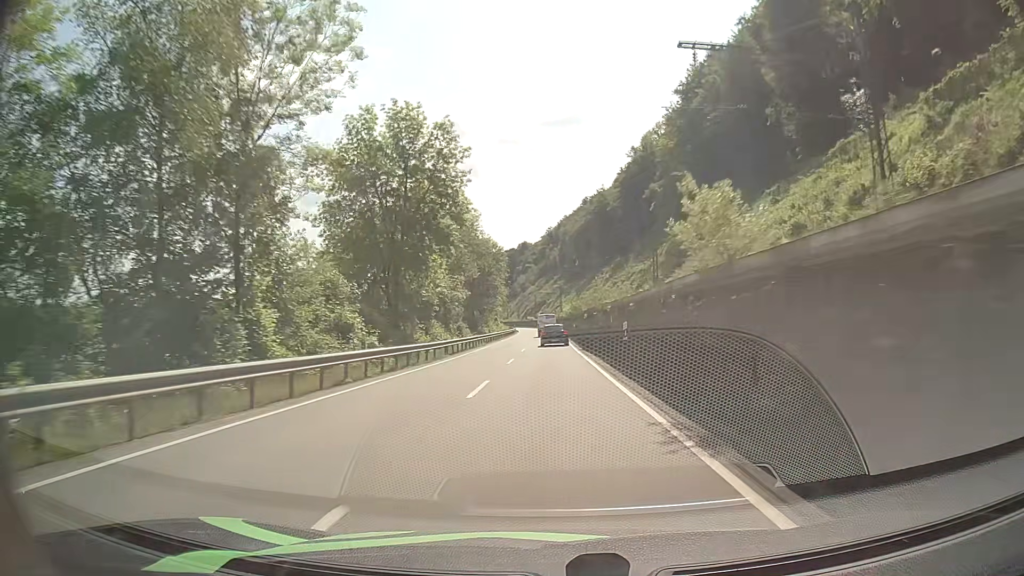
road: primary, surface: asphalt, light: Day
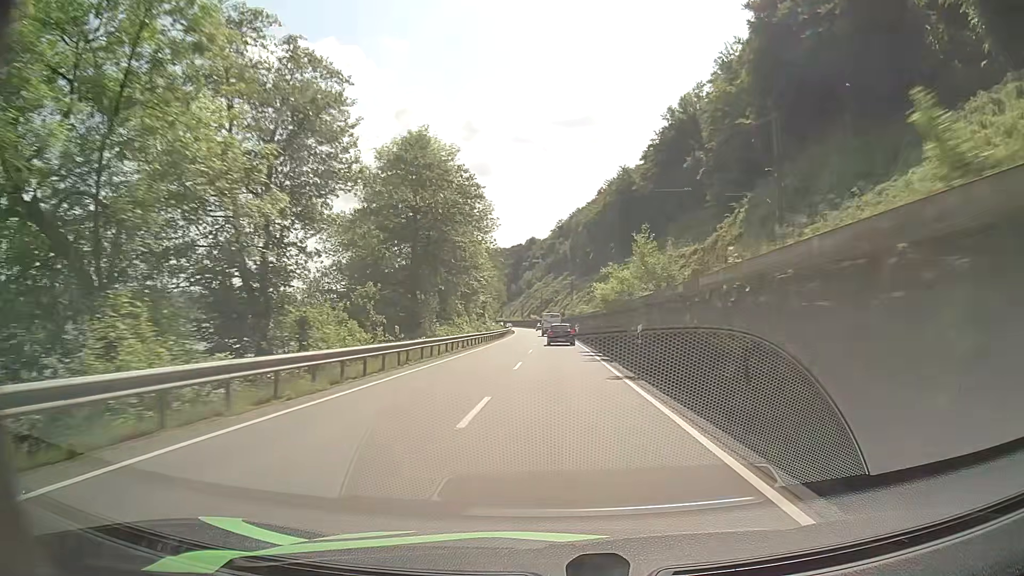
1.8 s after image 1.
(-0.3, +40.0) m; -1°
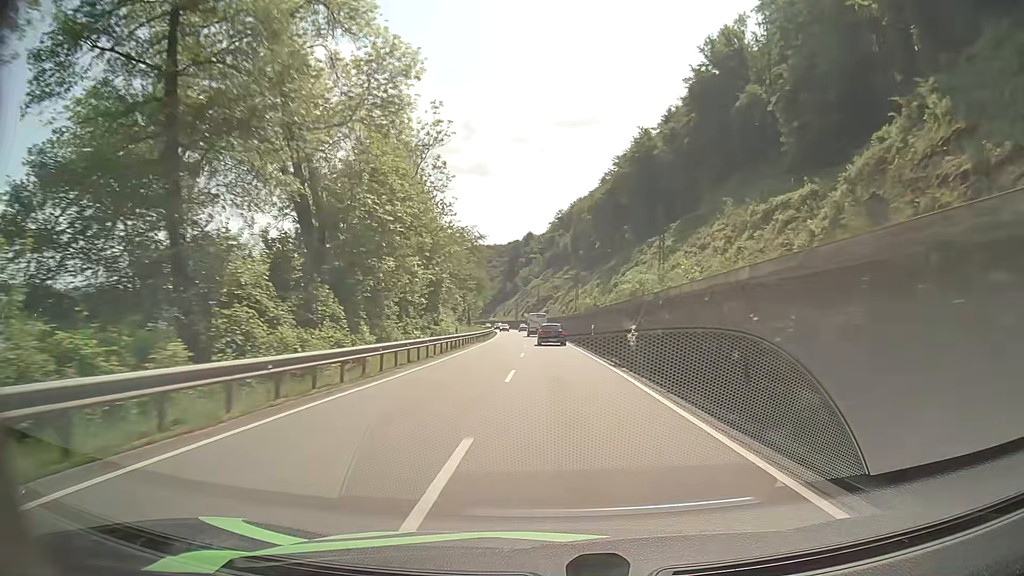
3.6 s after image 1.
(0.0, +40.6) m; 0°
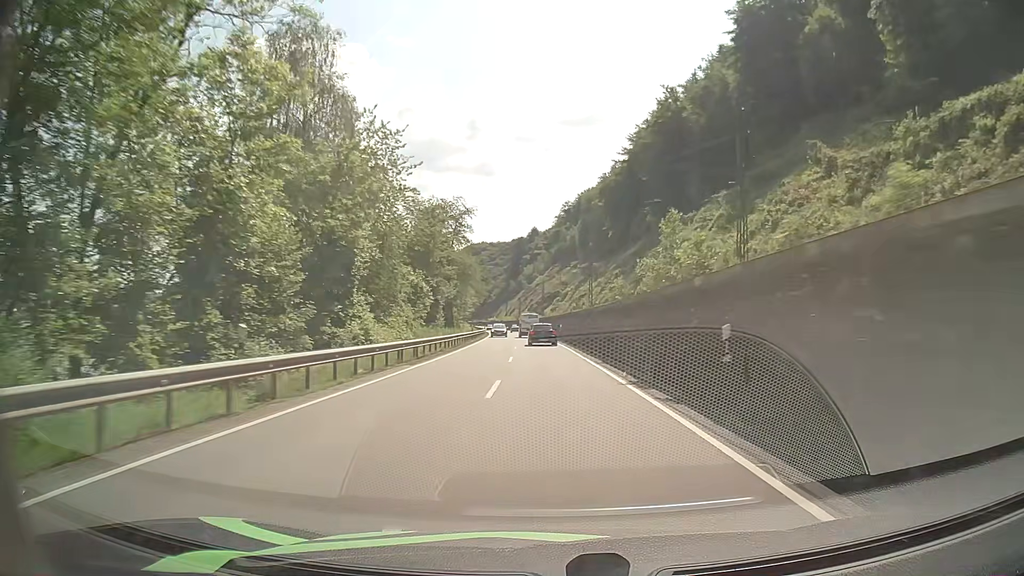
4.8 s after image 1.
(0.0, +27.4) m; -1°
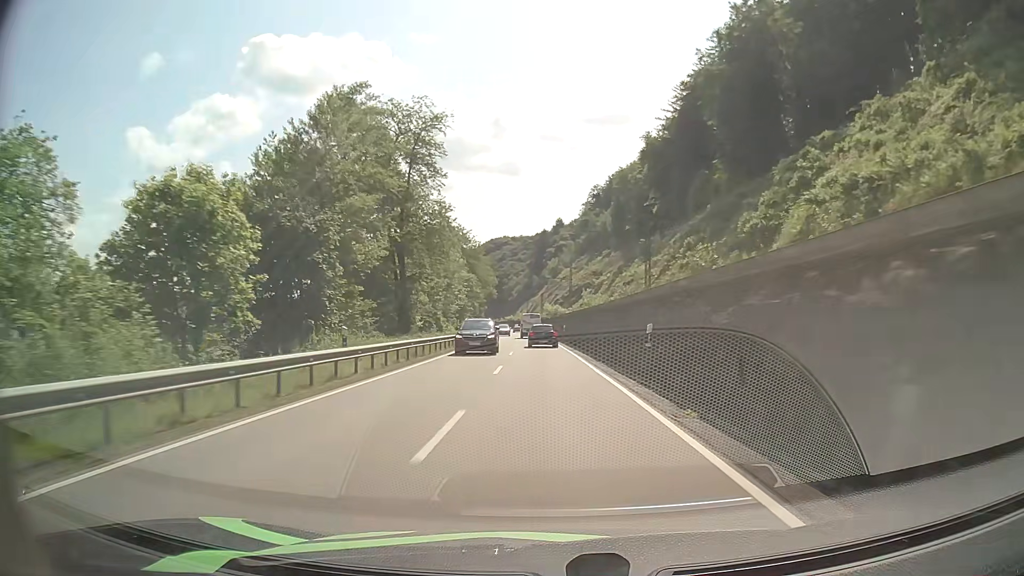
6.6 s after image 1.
(-0.5, +41.6) m; -2°
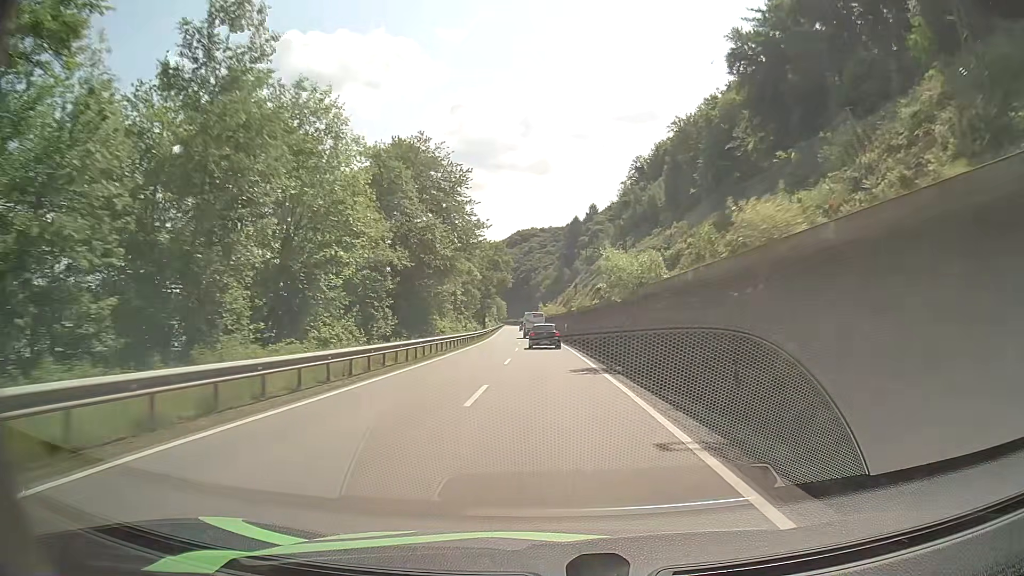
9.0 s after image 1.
(-1.4, +55.2) m; -3°
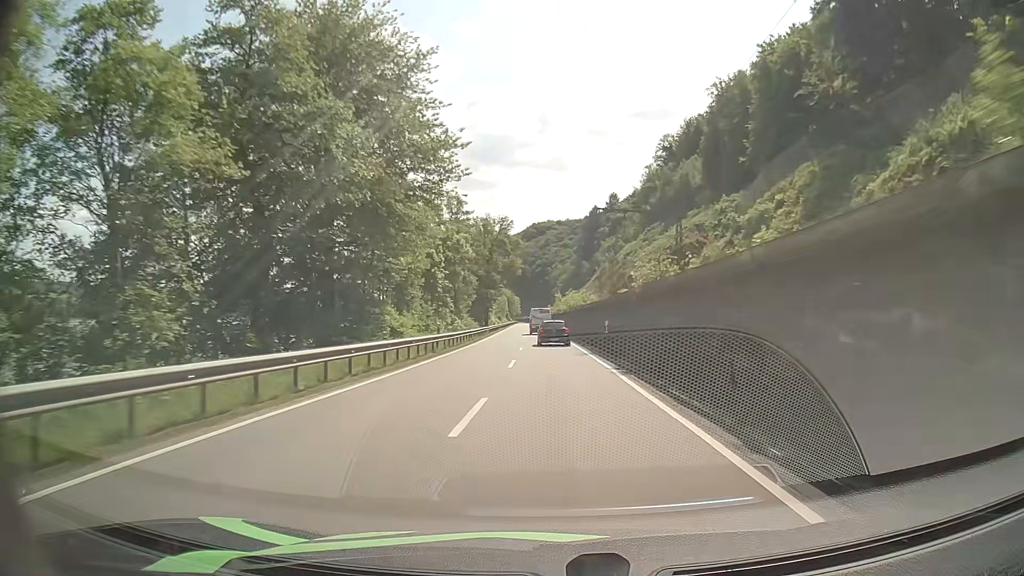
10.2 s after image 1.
(-0.2, +27.0) m; -1°
(0, +10) (0, +20) (0, +30) (0, +40) (0, +50) (-1, +60) (-1, +70) (-1, +80) (-1, +90) (-2, +100) m
